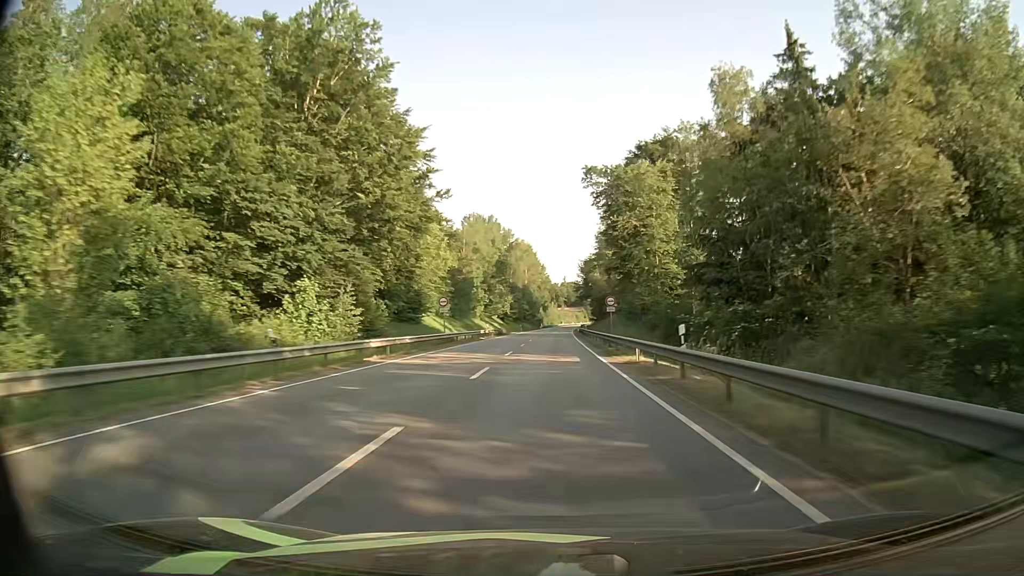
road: primary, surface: asphalt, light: Day
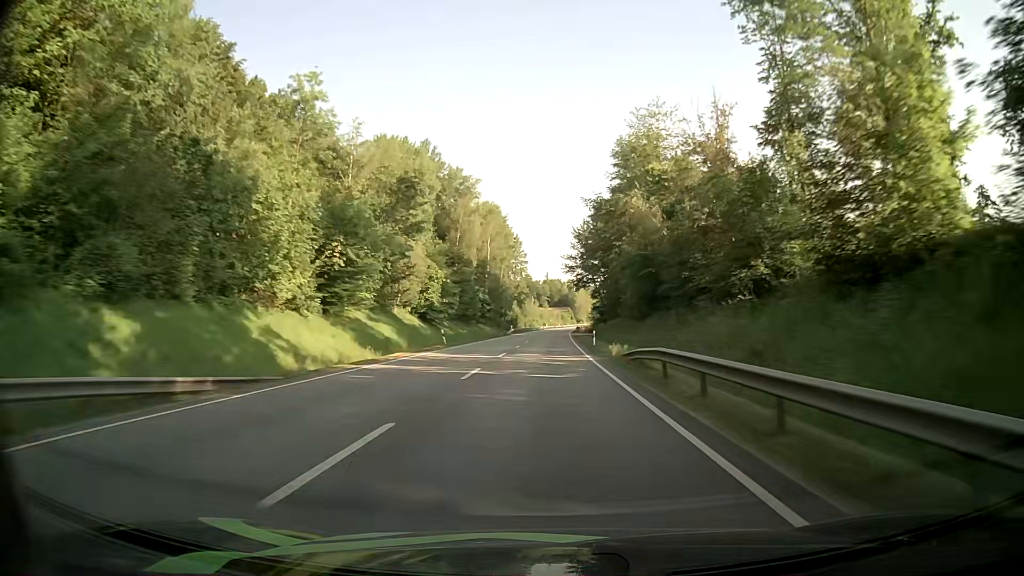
(+1.1, +71.3) m; +2°
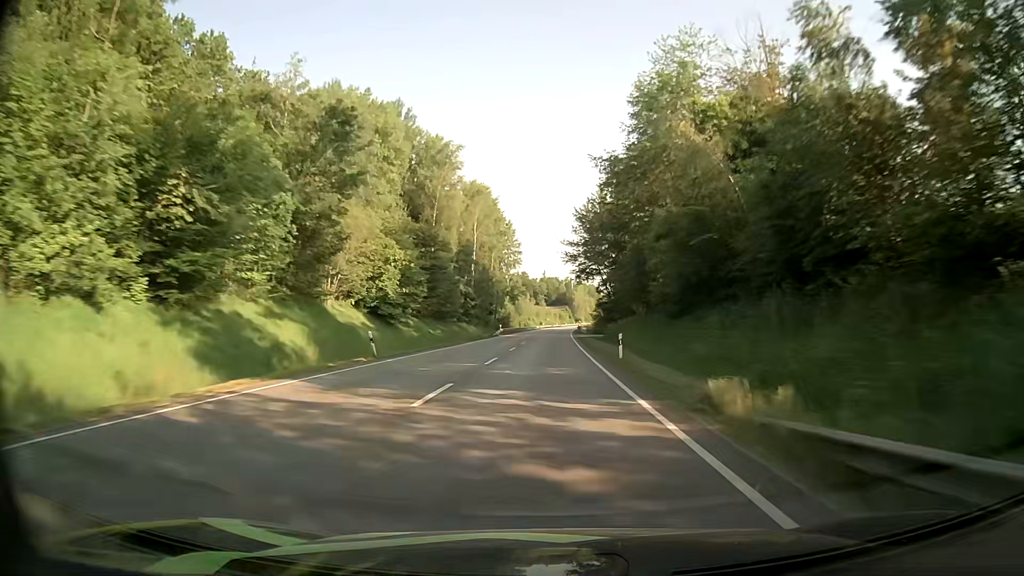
(0.0, +17.8) m; 0°
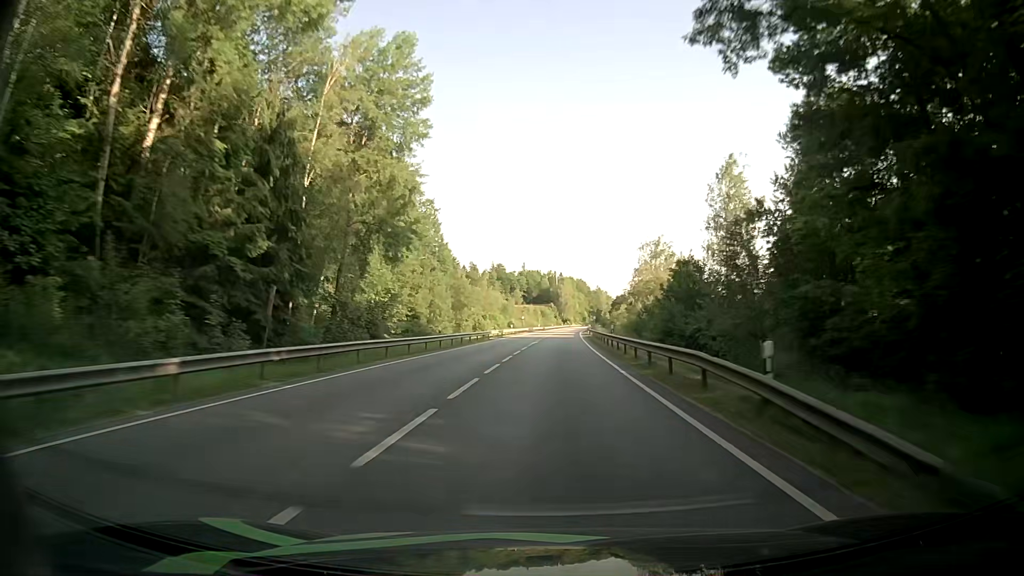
(+1.1, +89.0) m; +1°
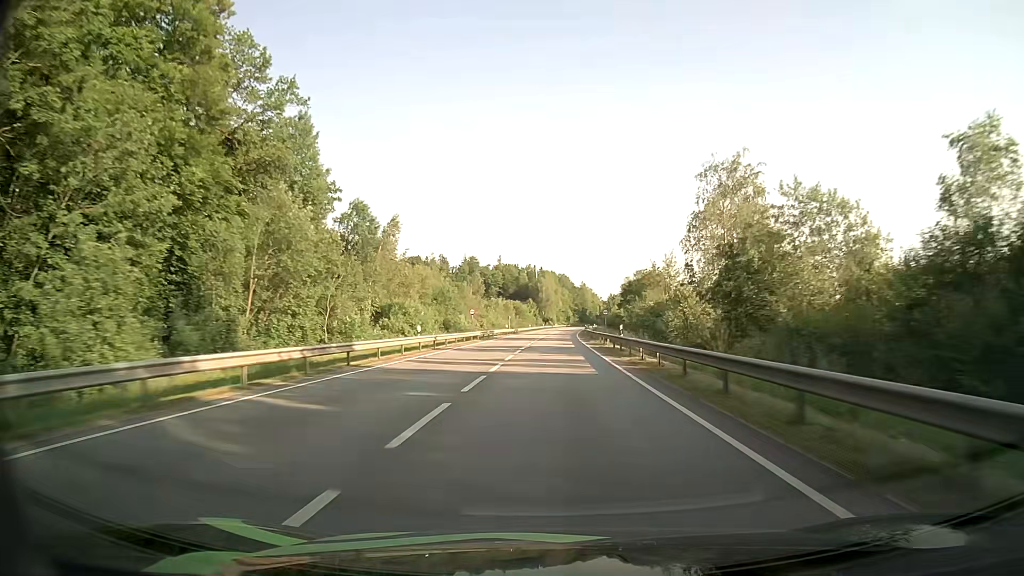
(+0.9, +53.2) m; +2°
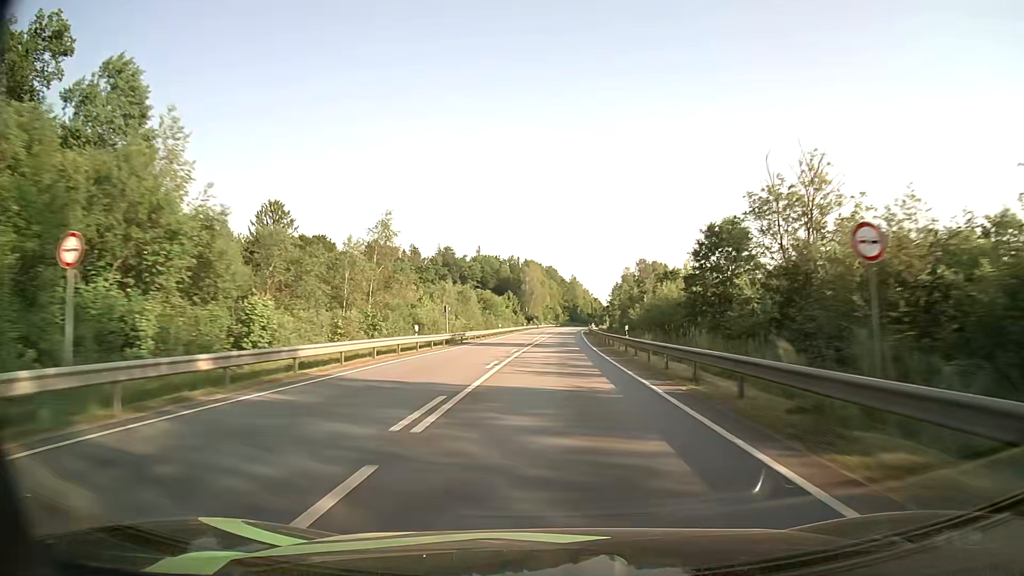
(+0.5, +53.0) m; +1°
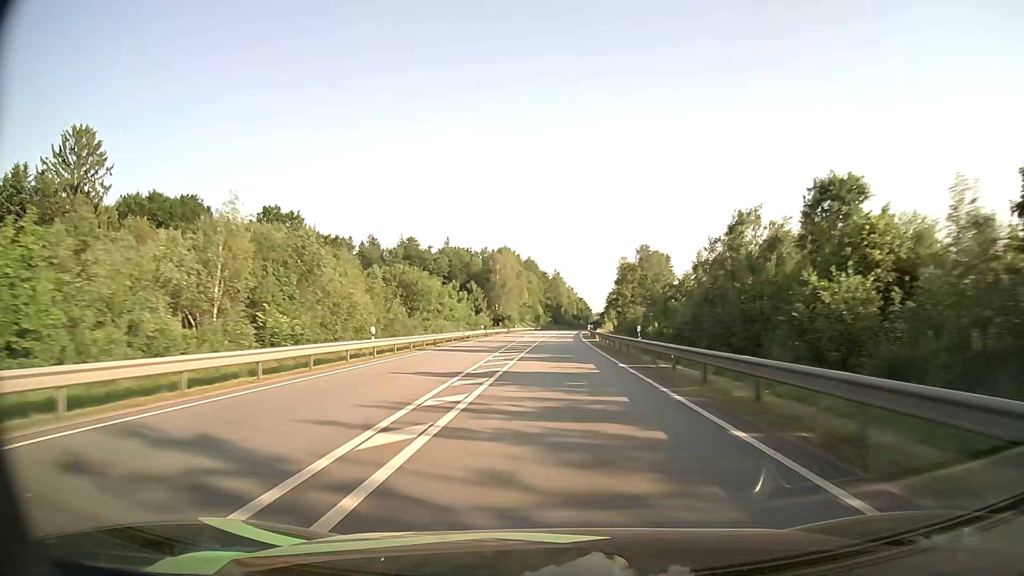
(+0.7, +53.0) m; +1°
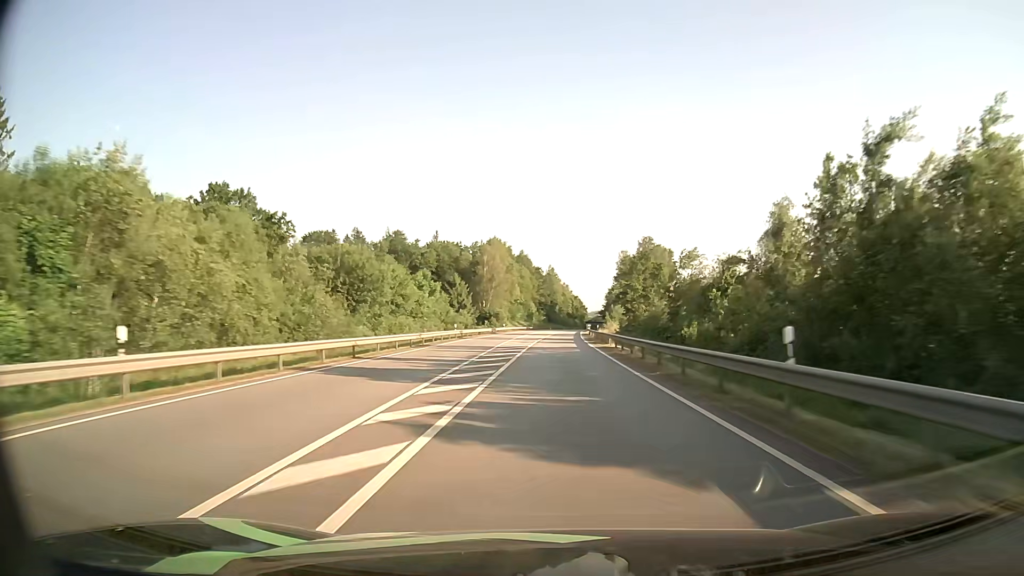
(+0.1, +17.6) m; +1°
(0, +10) (0, +20) (0, +30) (0, +40) (+1, +50) (+1, +60) (+1, +70) (+2, +80) (+2, +90) (+3, +100) m
